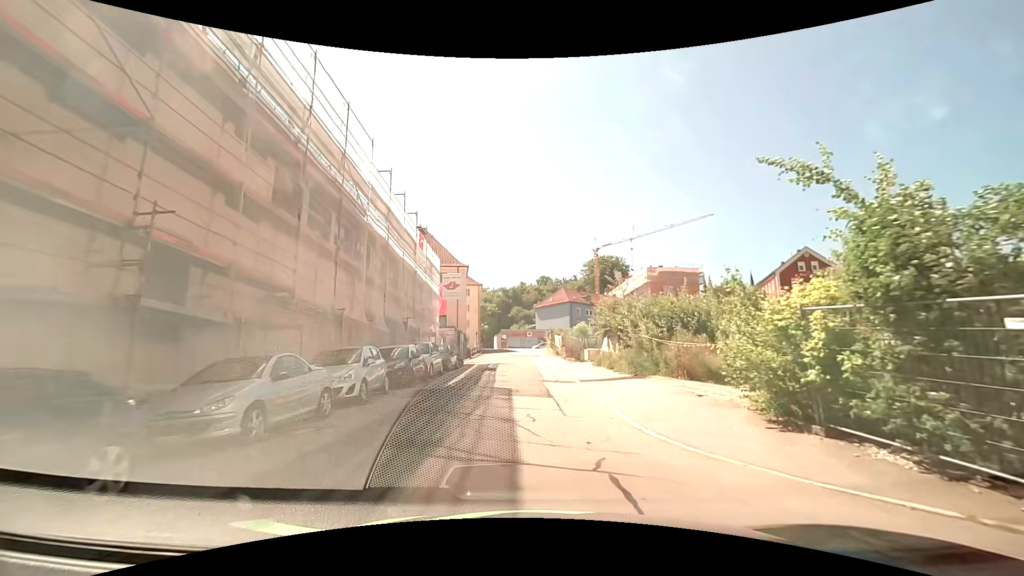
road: residential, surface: asphalt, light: Day
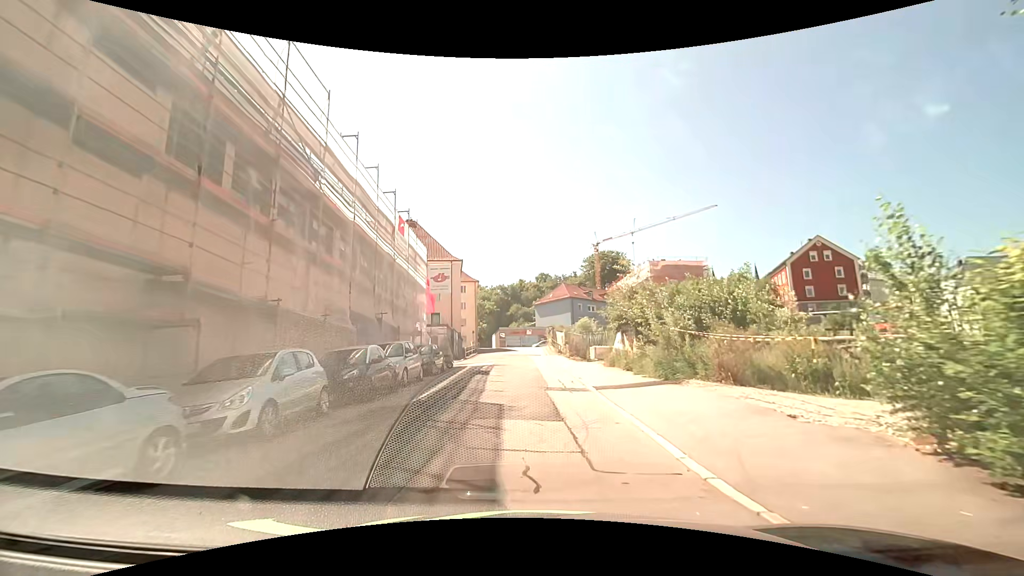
(+0.1, +4.5) m; 0°
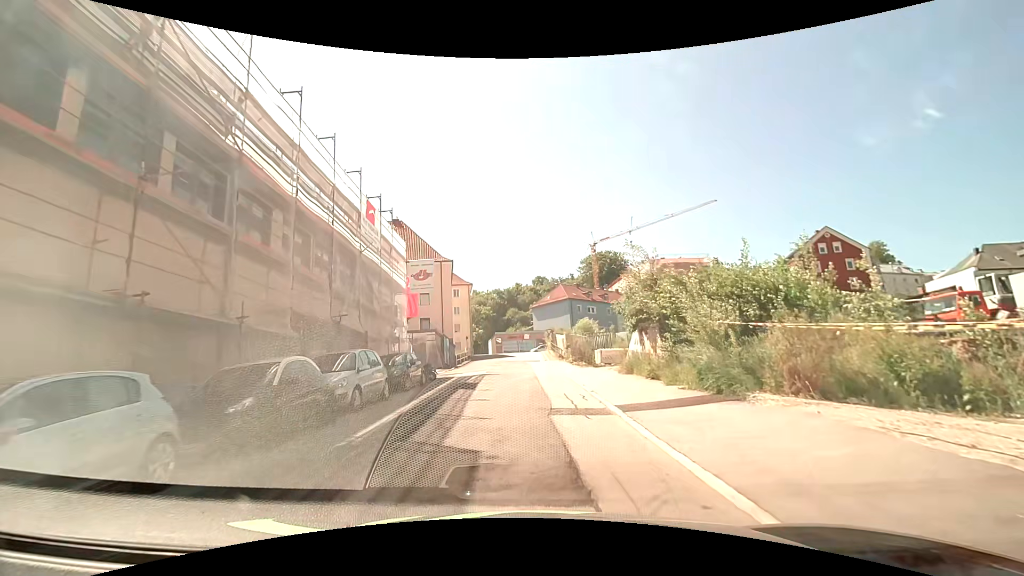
(0.0, +4.5) m; 0°
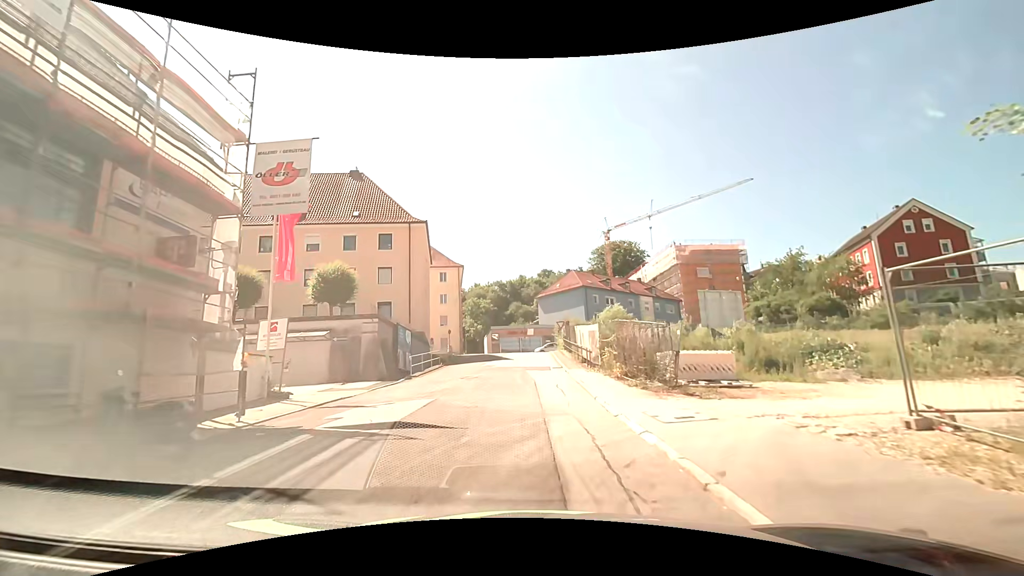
(-0.2, +17.4) m; -1°
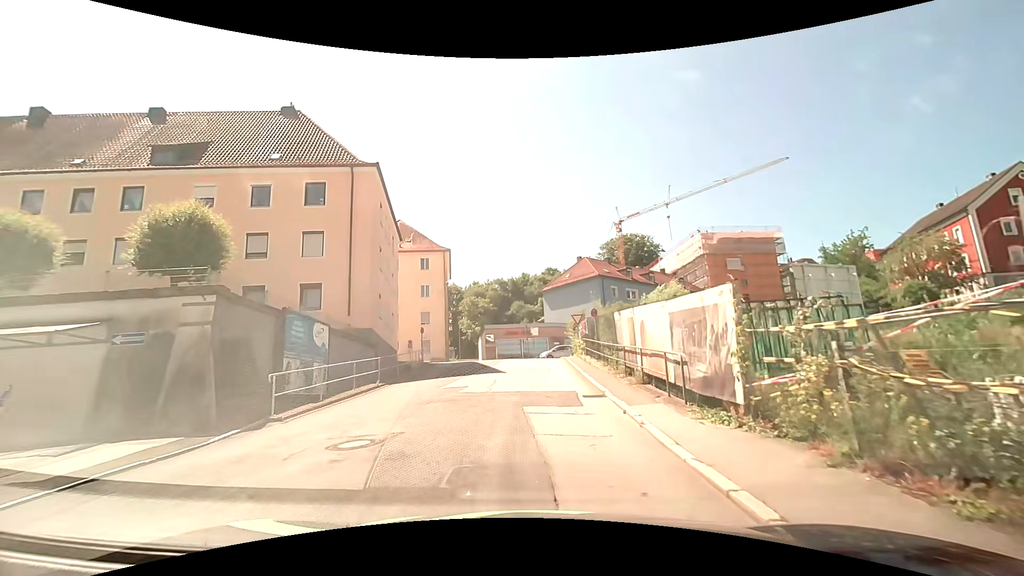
(-0.2, +14.0) m; -1°
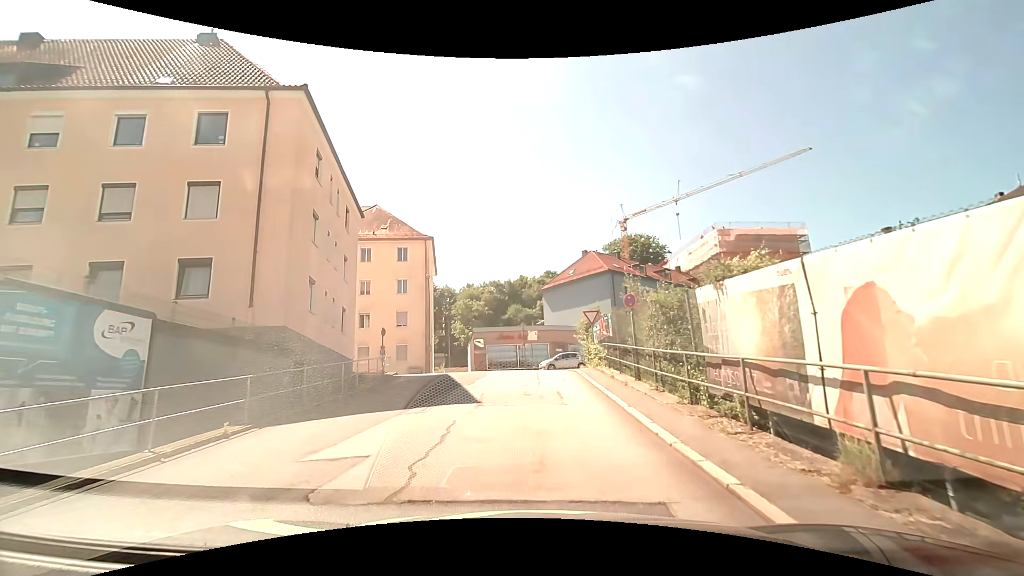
(0.0, +9.0) m; +1°
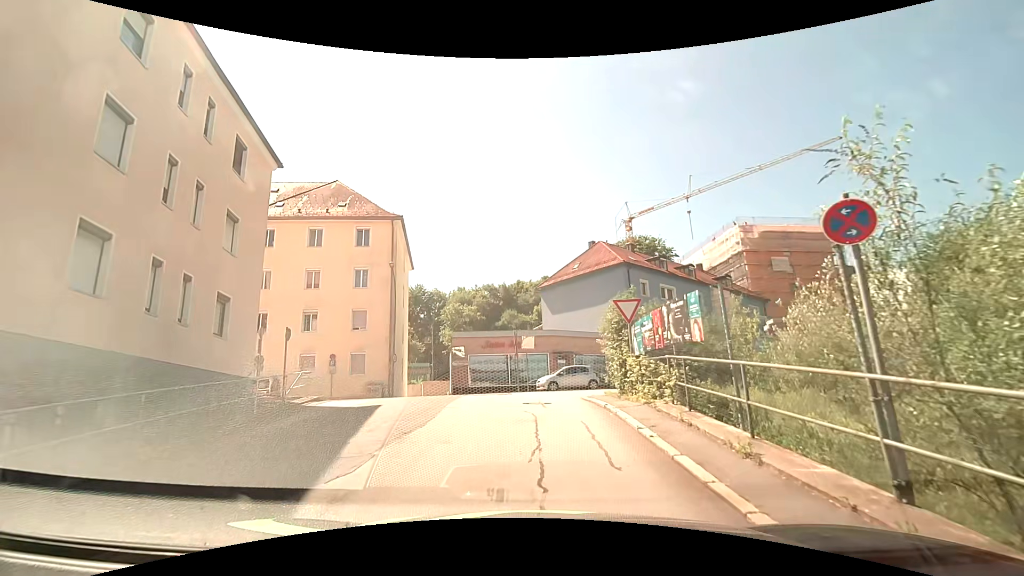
(-0.2, +10.2) m; 0°
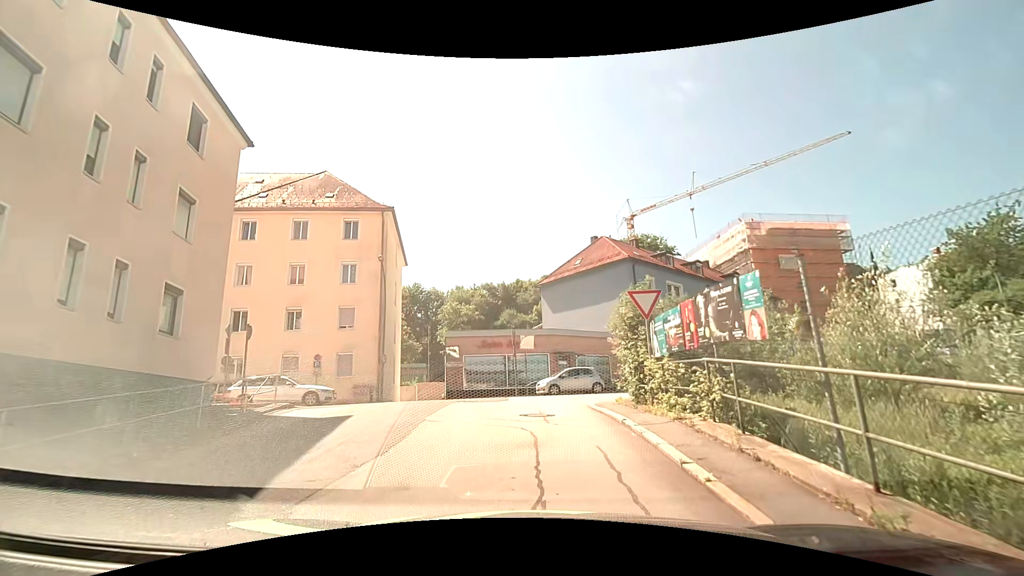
(0.0, +2.3) m; -1°
(0, +10) (-1, +20) (-6, +28) (-16, +27) (-25, +26) (-35, +24) (-45, +23) (-55, +21) (-65, +19) (-75, +18) m
